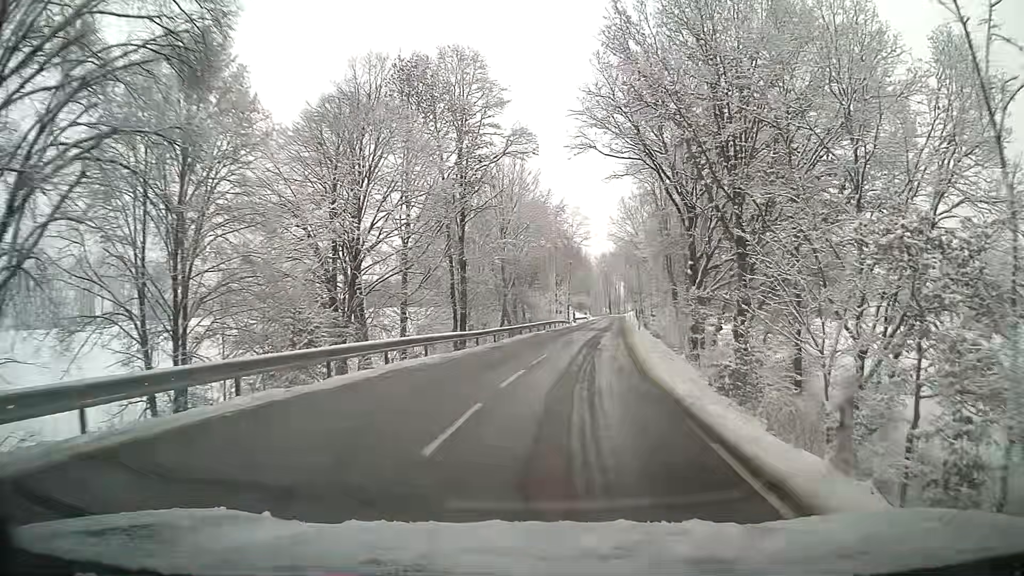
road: tertiary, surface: asphalt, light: Day
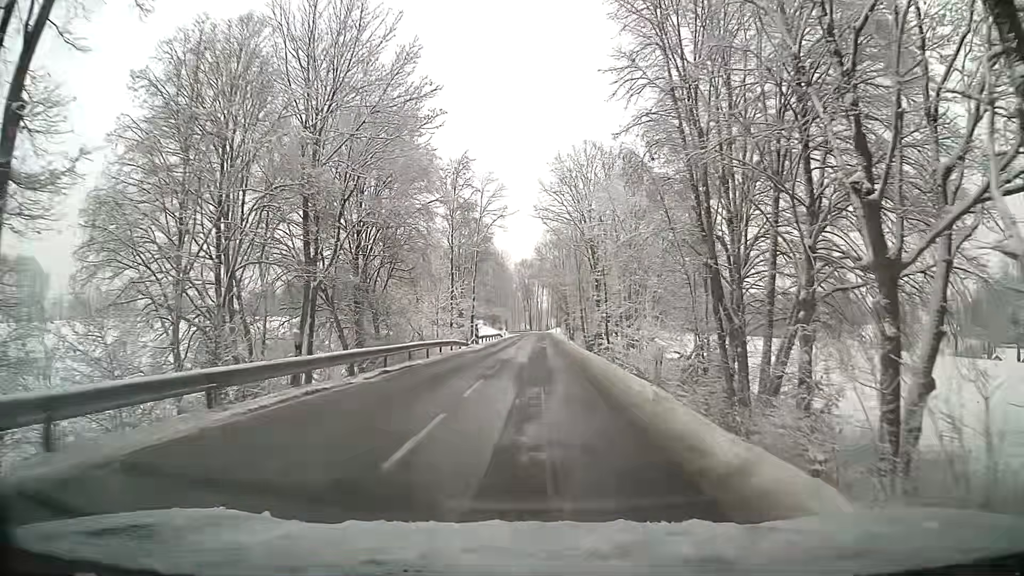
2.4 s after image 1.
(+2.4, +32.4) m; +6°
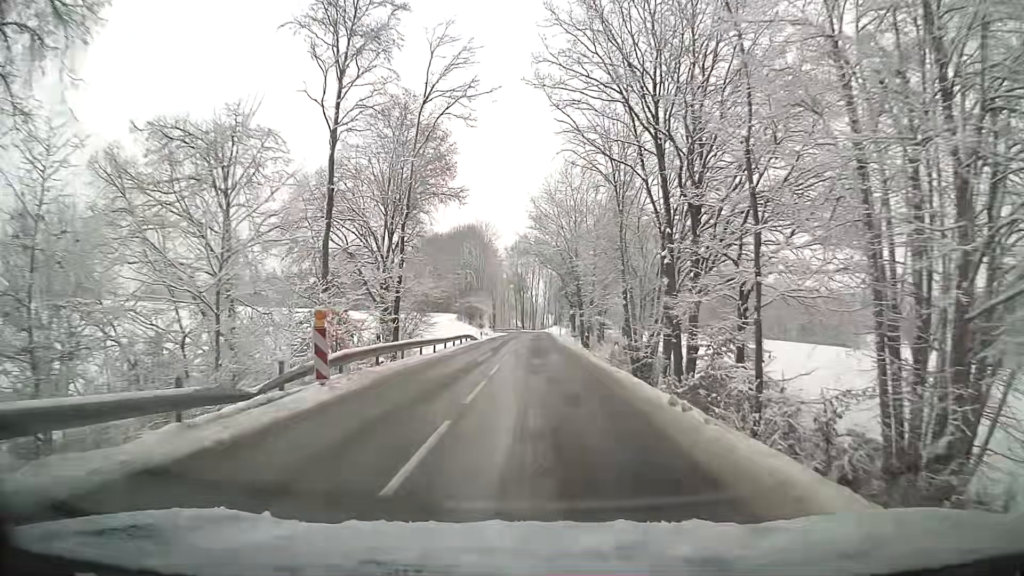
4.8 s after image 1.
(+0.1, +33.7) m; +1°
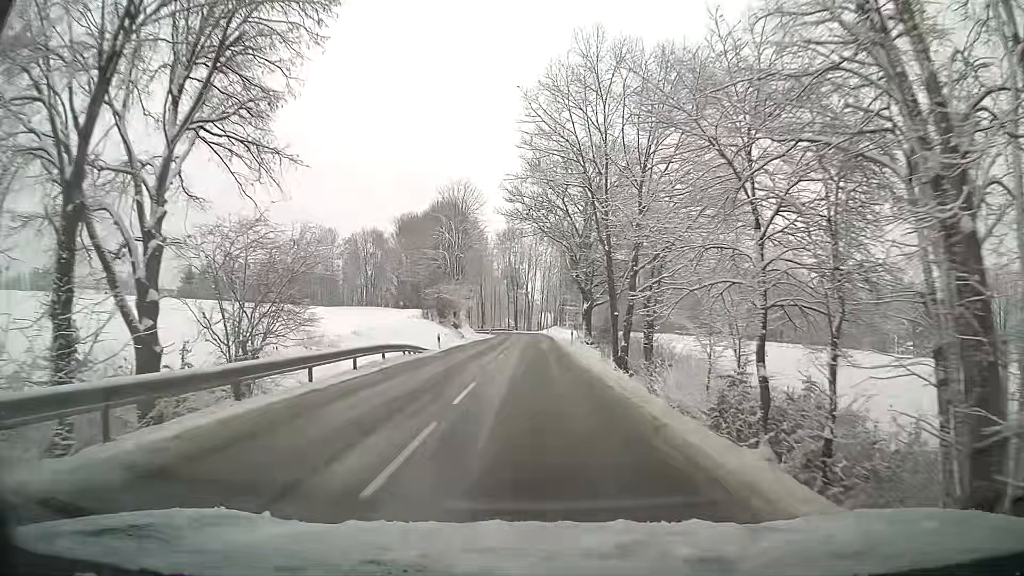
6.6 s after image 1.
(0.0, +25.8) m; 0°
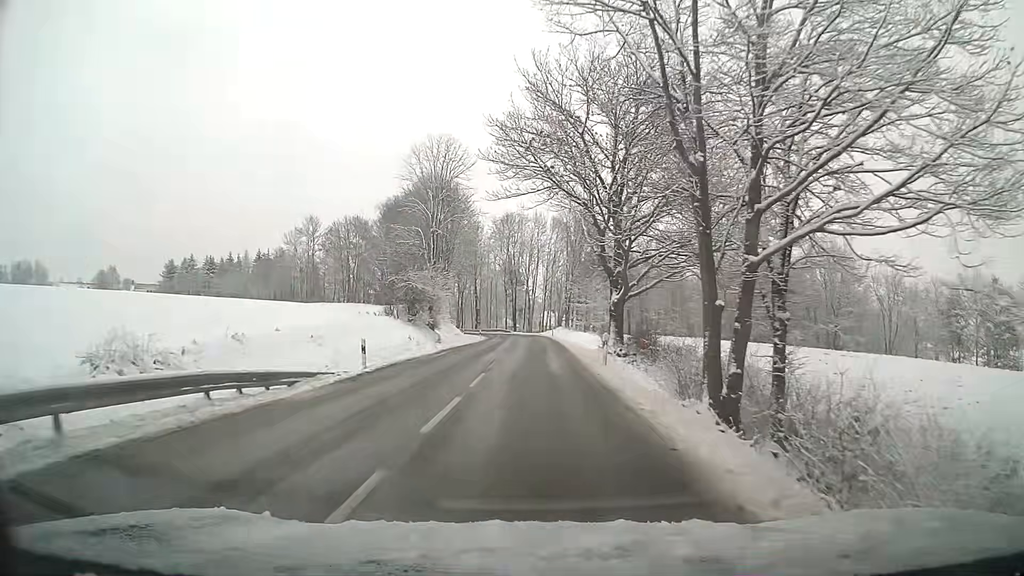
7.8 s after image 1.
(0.0, +17.0) m; 0°
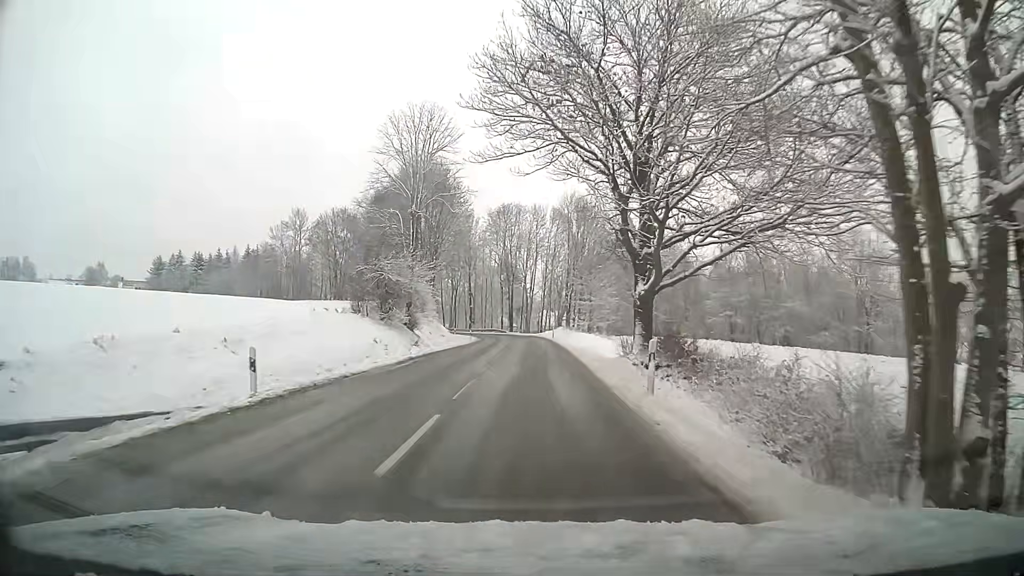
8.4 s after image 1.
(0.0, +8.4) m; 0°
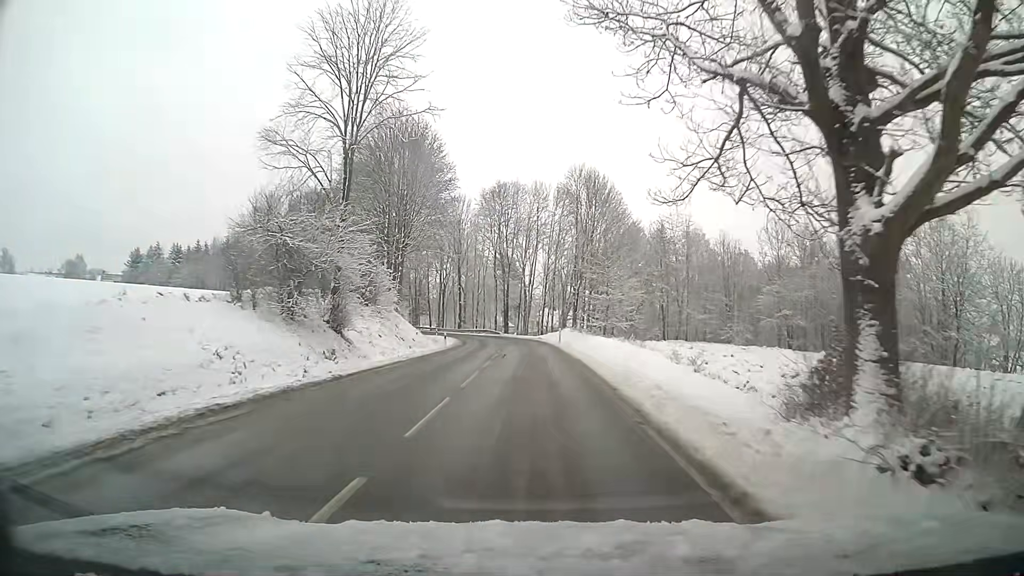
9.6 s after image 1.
(0.0, +16.6) m; 0°
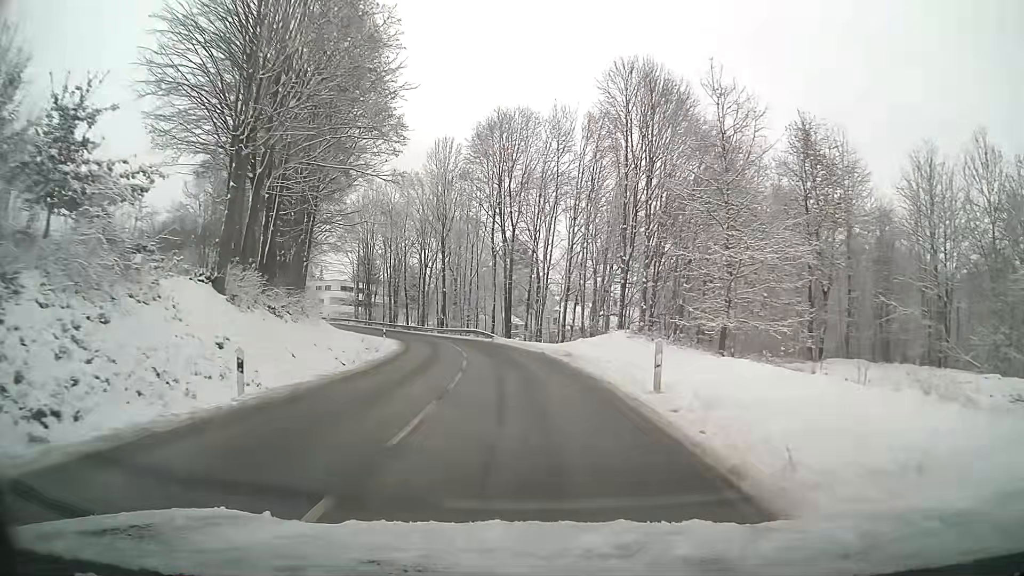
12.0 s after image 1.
(-0.2, +31.7) m; -2°
